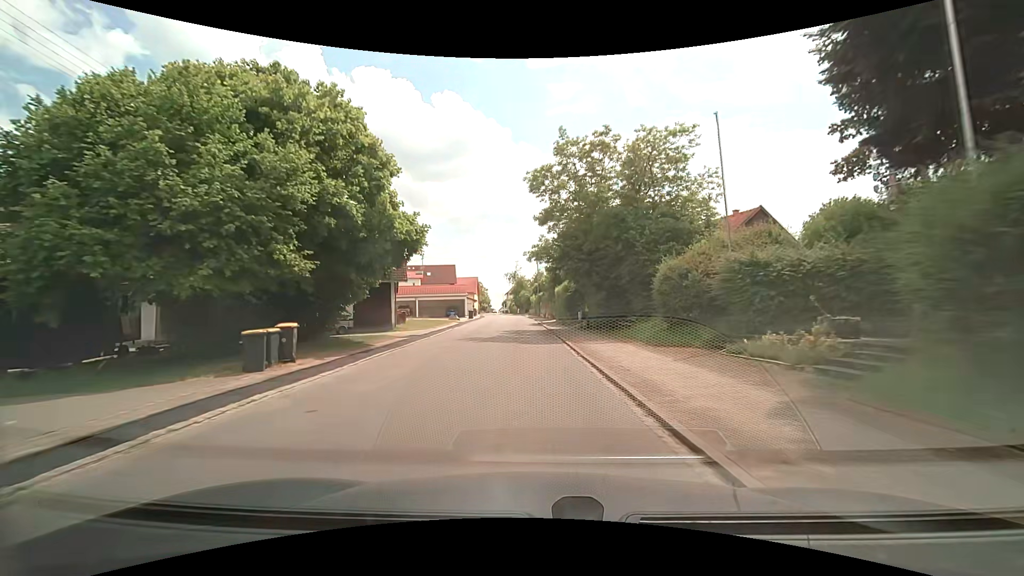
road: unclassified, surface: asphalt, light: Day
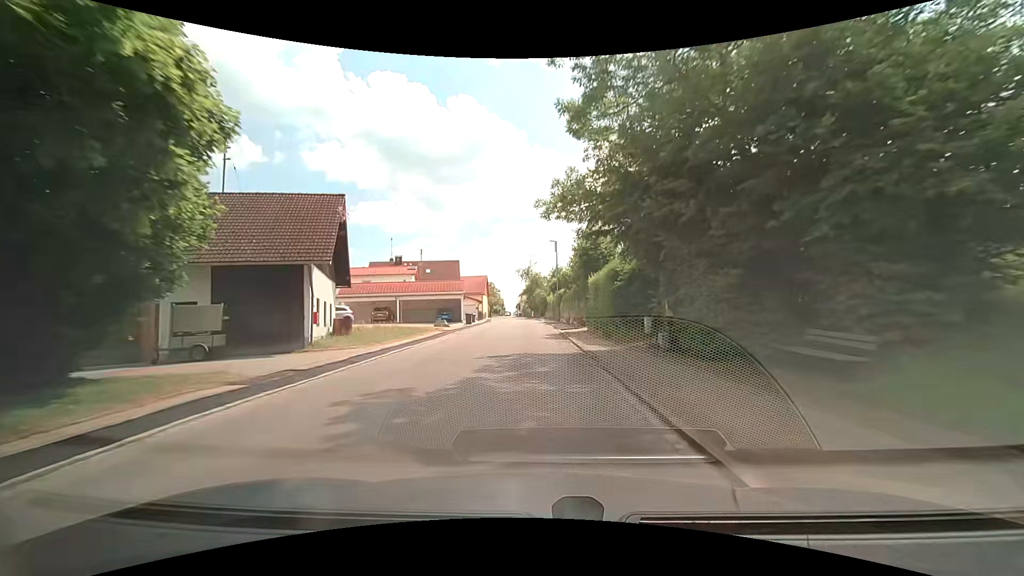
(-0.3, +15.4) m; -2°
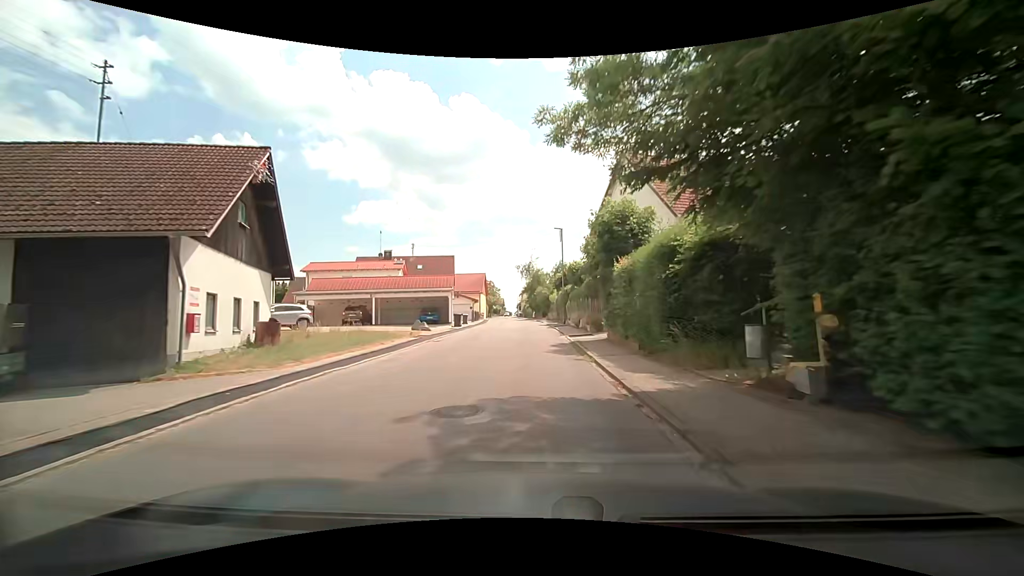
(+0.1, +7.5) m; 0°
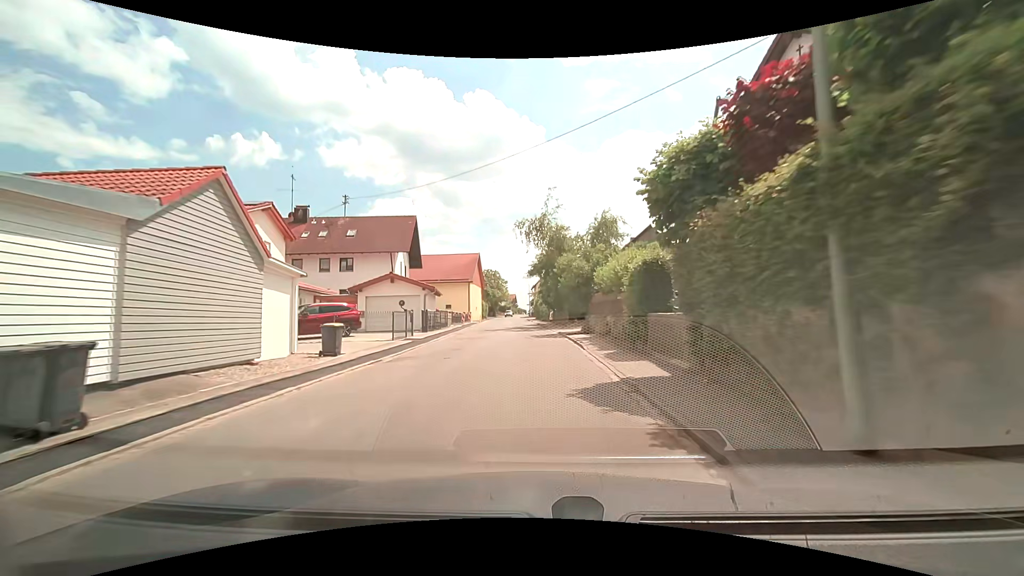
(-0.2, +35.4) m; -1°
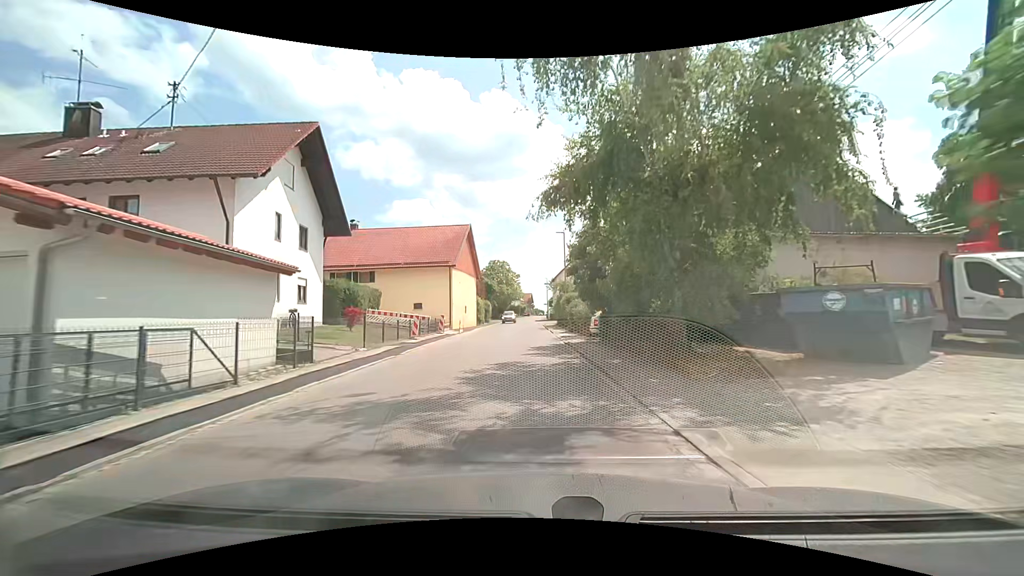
(-0.5, +26.0) m; -2°
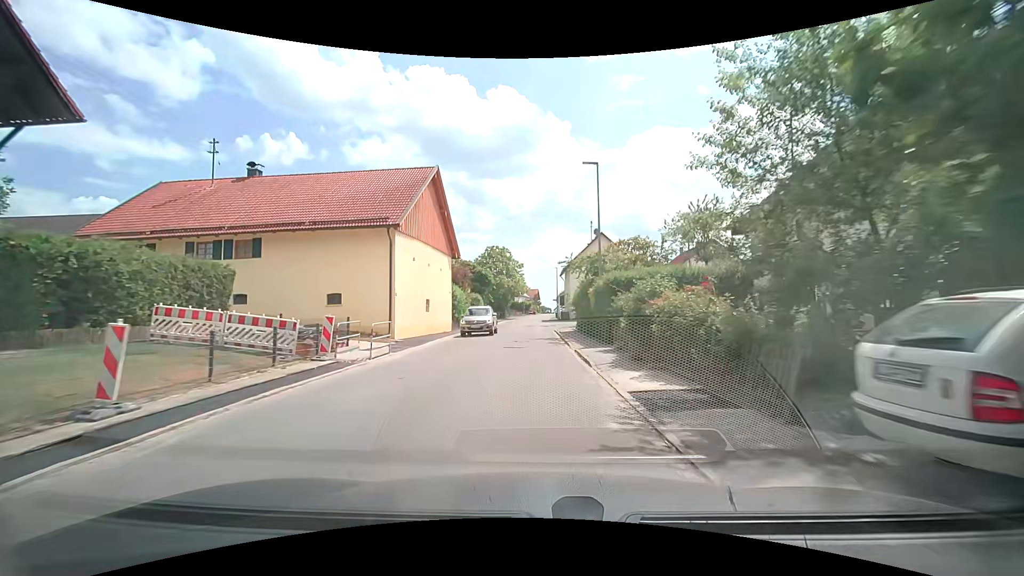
(-0.1, +19.2) m; -1°
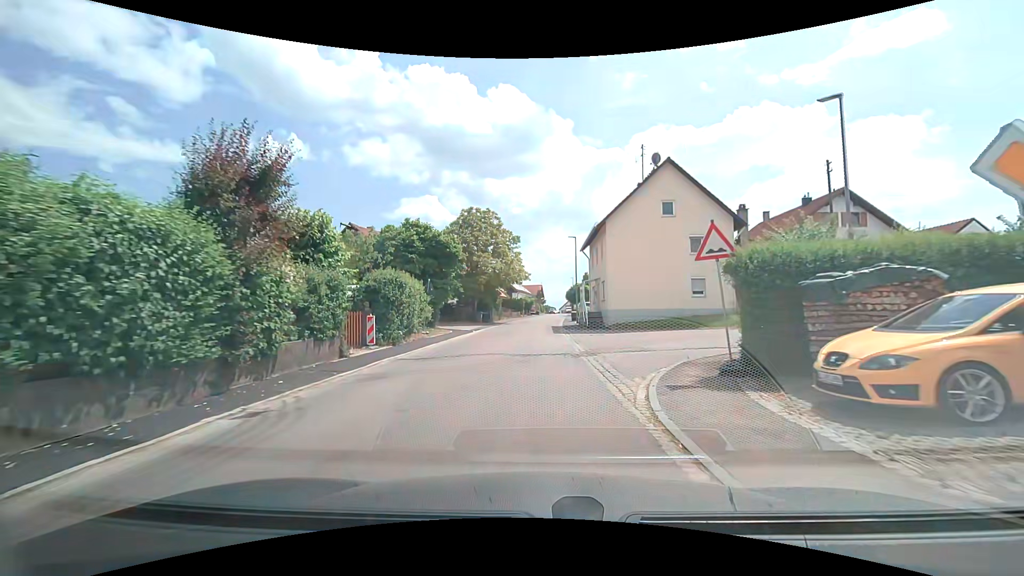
(-0.2, +31.1) m; -1°
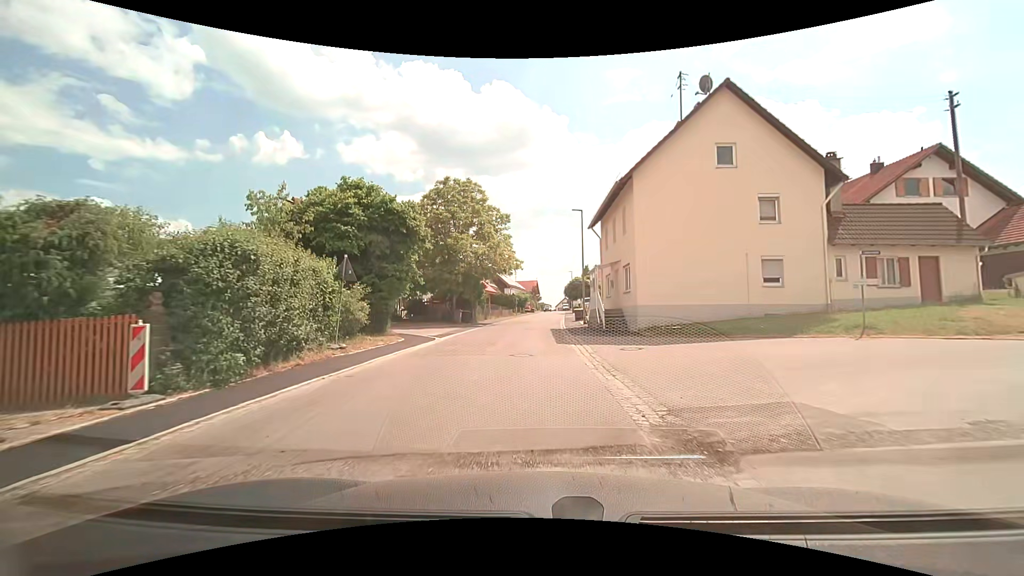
(+0.1, +11.0) m; +1°
(0, +10) (0, +20) (0, +30) (0, +40) (+1, +50) (+1, +60) (+2, +70) (+2, +80) (+3, +90) (+3, +100) m
